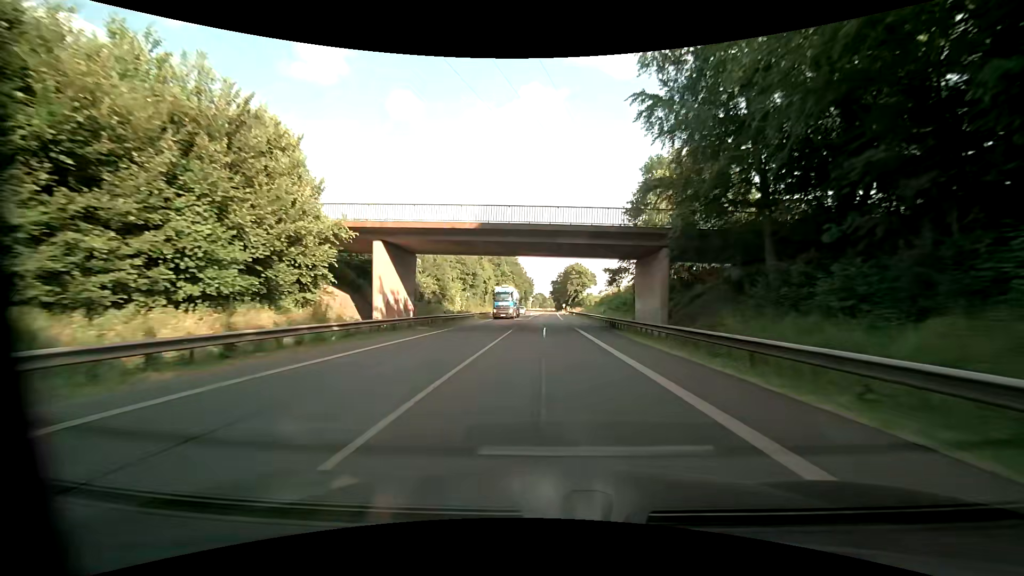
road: primary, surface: asphalt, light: Day
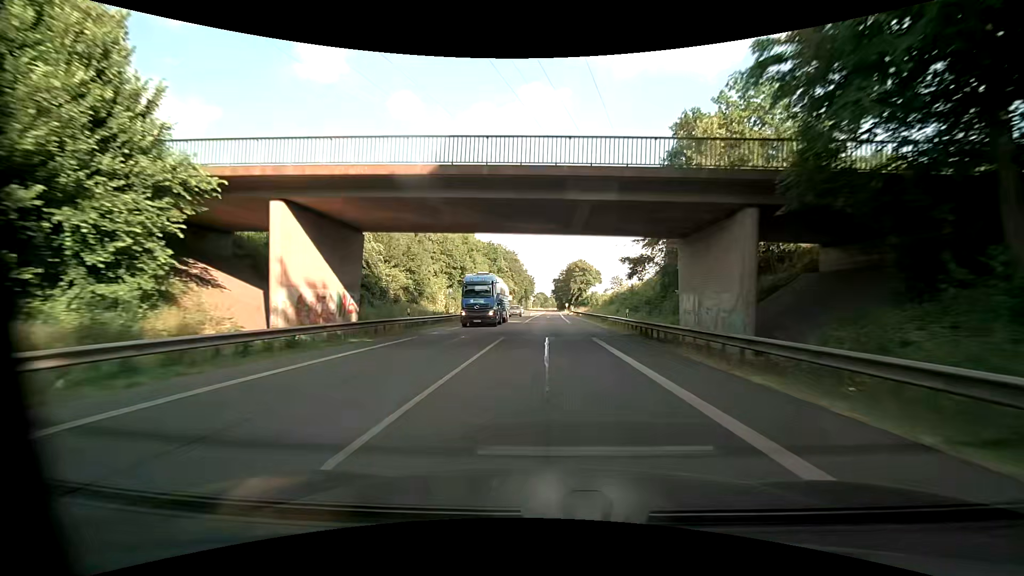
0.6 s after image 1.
(0.0, +11.3) m; 0°
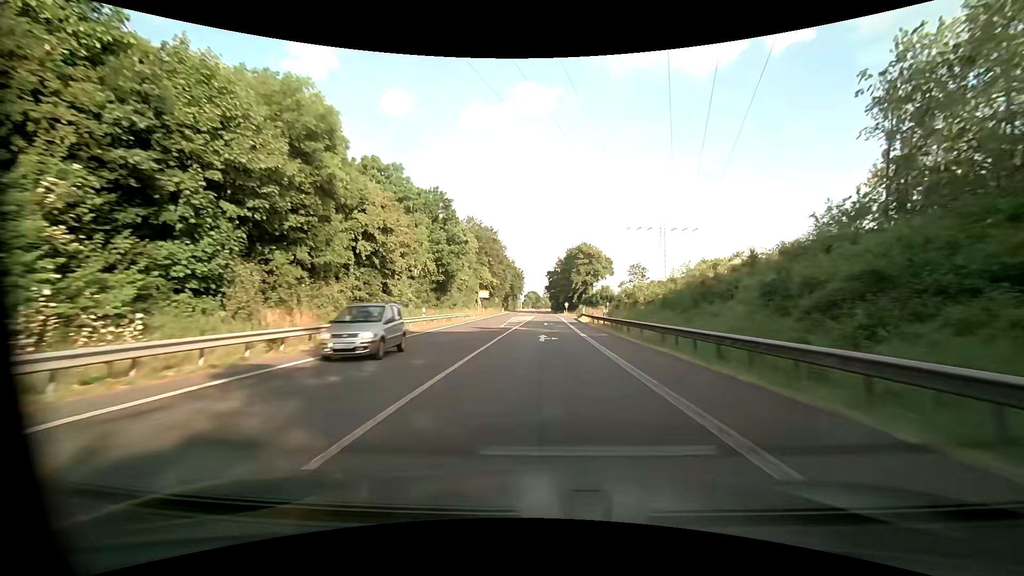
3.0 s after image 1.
(+0.2, +45.3) m; 0°
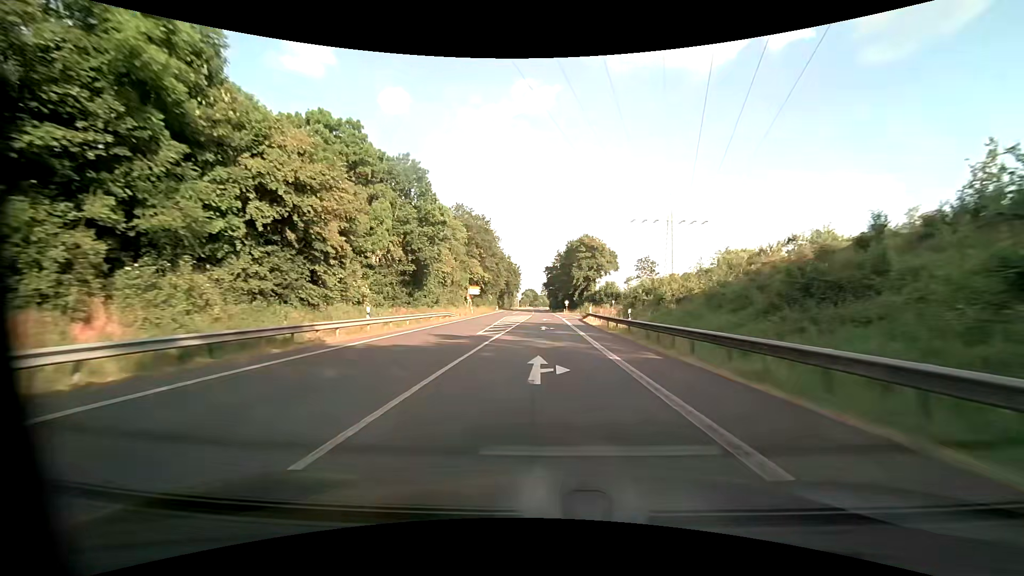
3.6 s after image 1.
(+0.1, +11.3) m; 0°
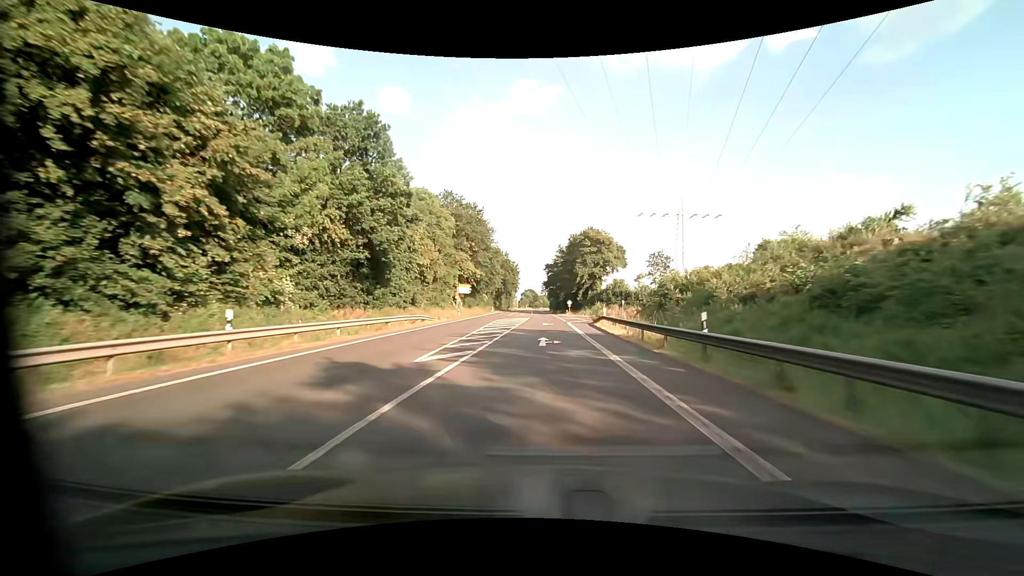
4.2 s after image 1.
(0.0, +11.3) m; 0°
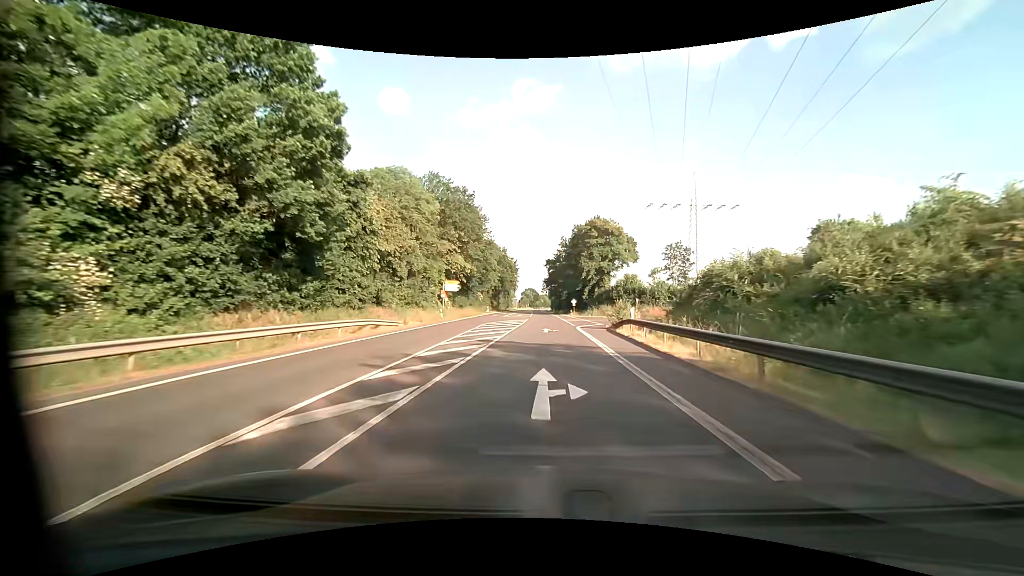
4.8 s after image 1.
(0.0, +11.3) m; 0°
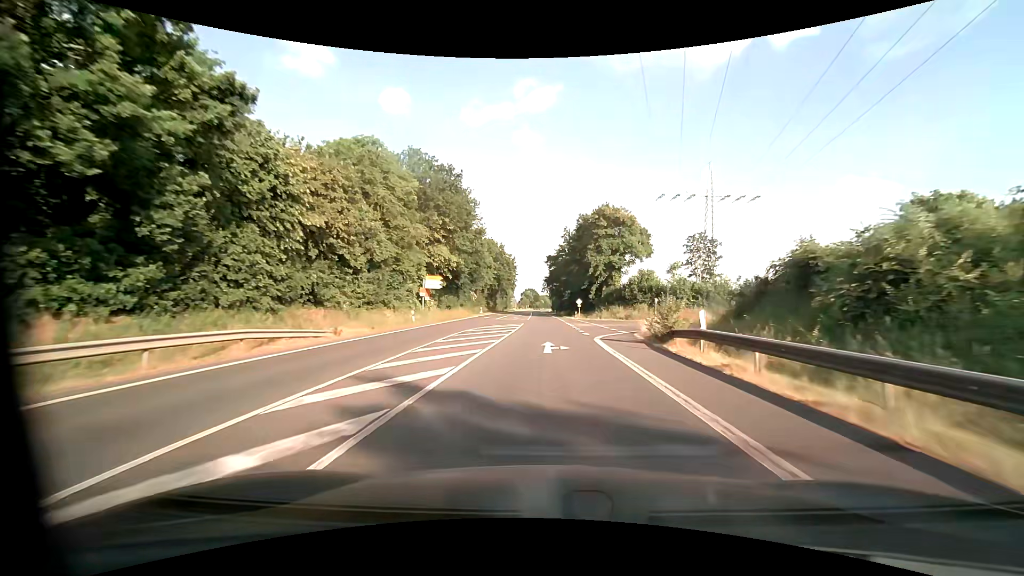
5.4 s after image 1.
(0.0, +11.3) m; 0°
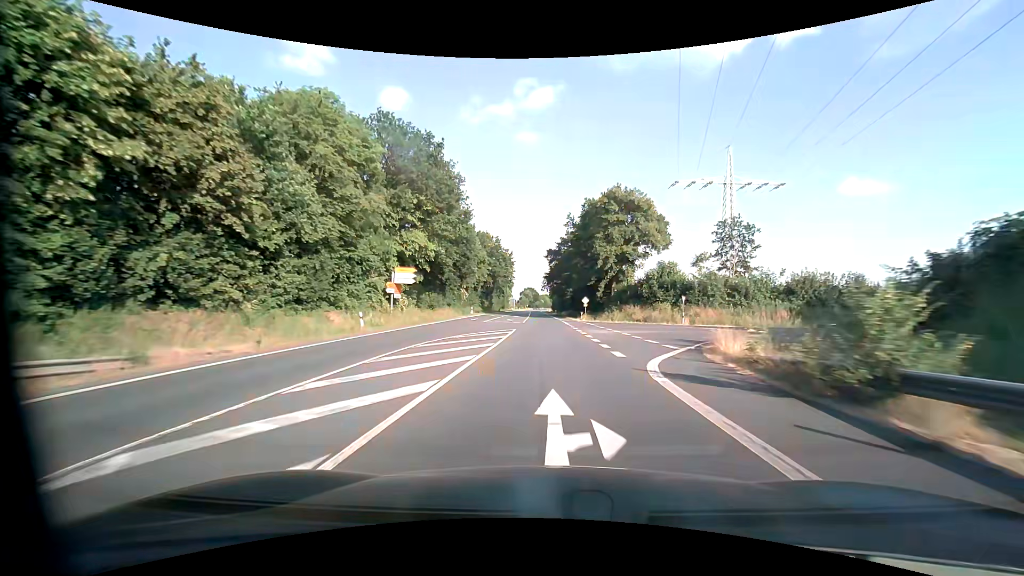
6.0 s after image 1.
(0.0, +11.3) m; 0°
(0, +10) (0, +20) (0, +30) (0, +40) (0, +50) (0, +60) (0, +70) (-1, +80) (-1, +90) (-1, +100) m
